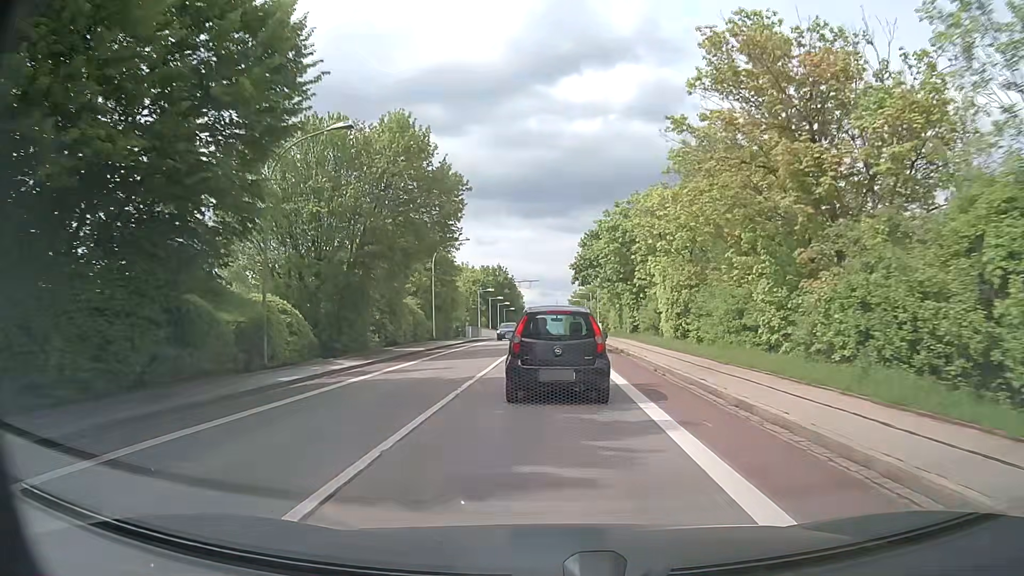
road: tertiary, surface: asphalt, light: Day
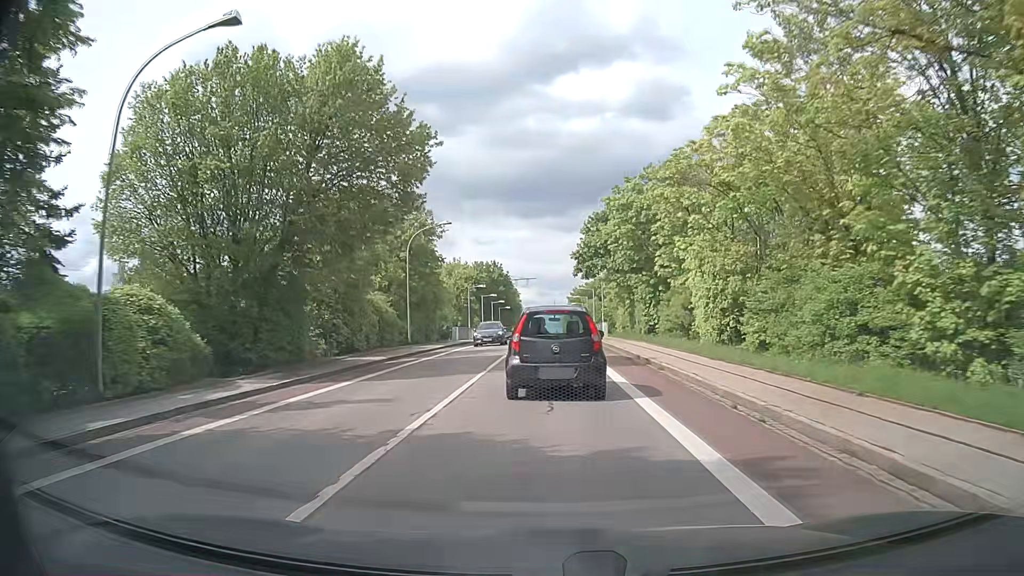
(0.0, +8.1) m; 0°
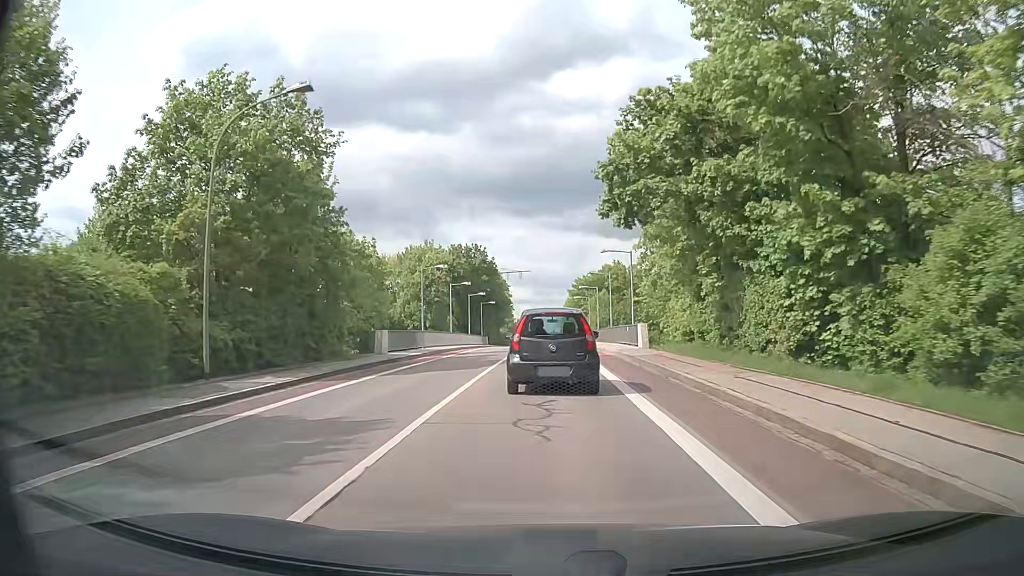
(-0.1, +24.0) m; 0°
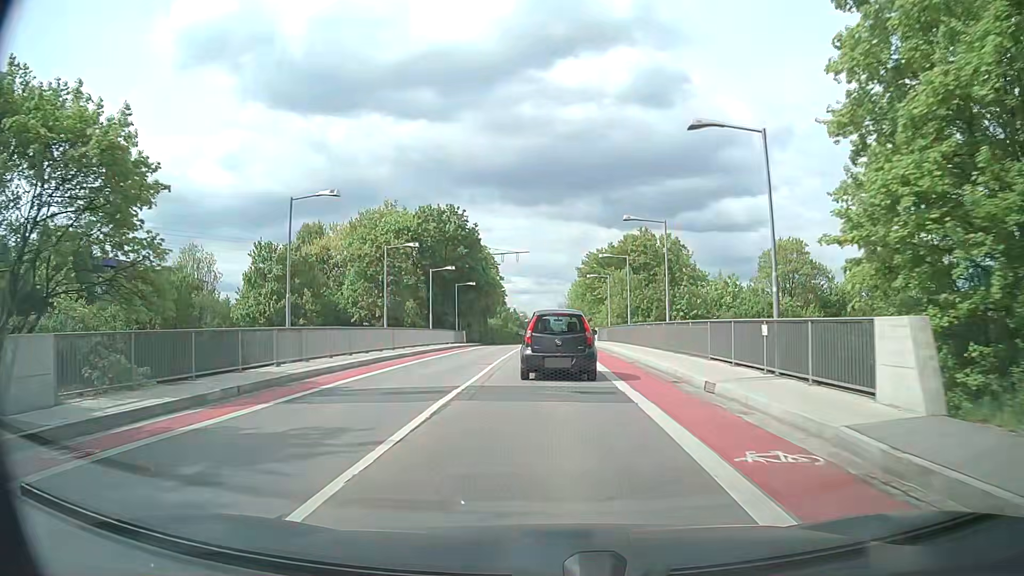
(-0.1, +24.0) m; -1°
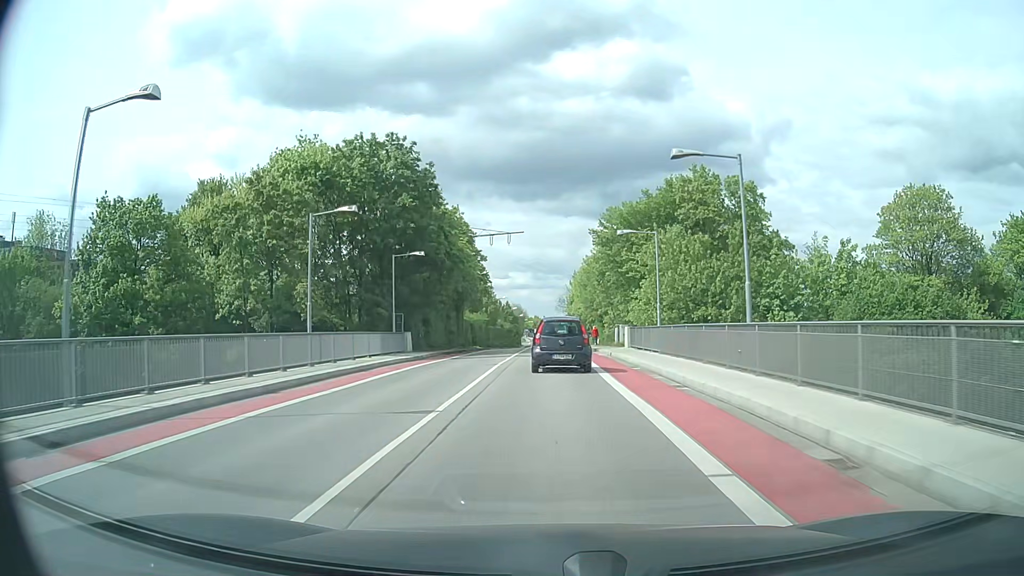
(+0.2, +24.6) m; +1°
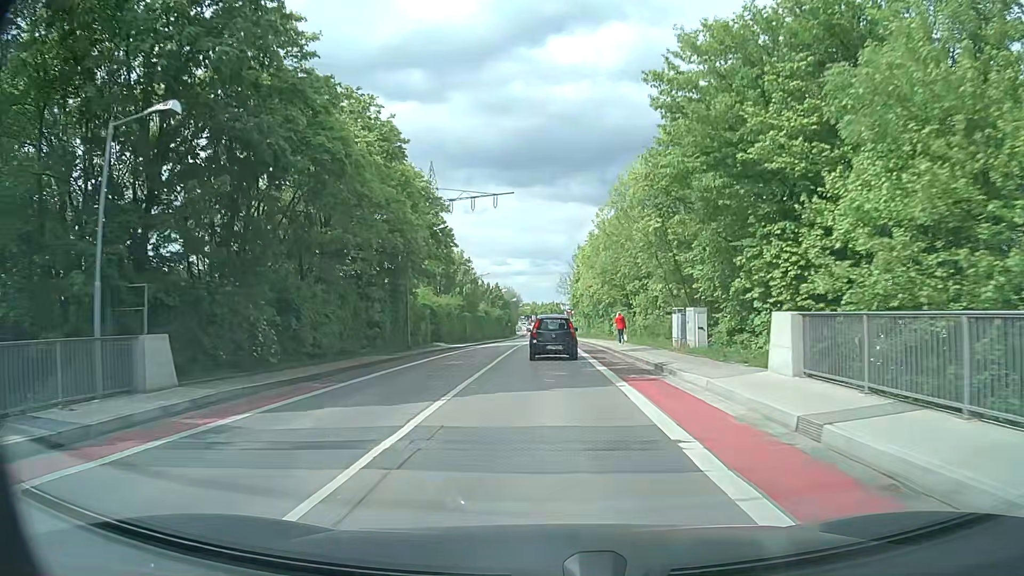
(+0.1, +25.4) m; 0°
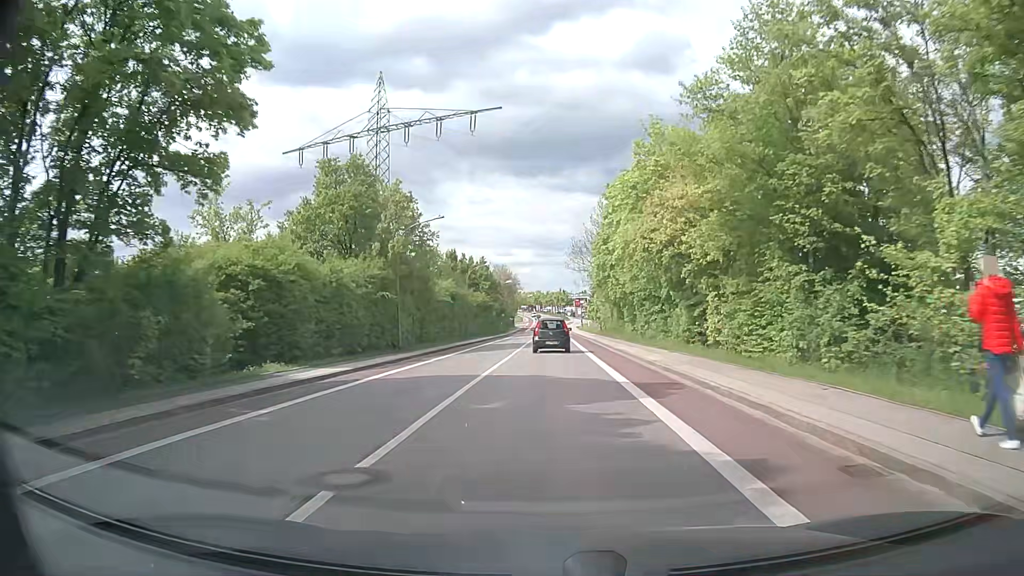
(-0.1, +33.9) m; 0°
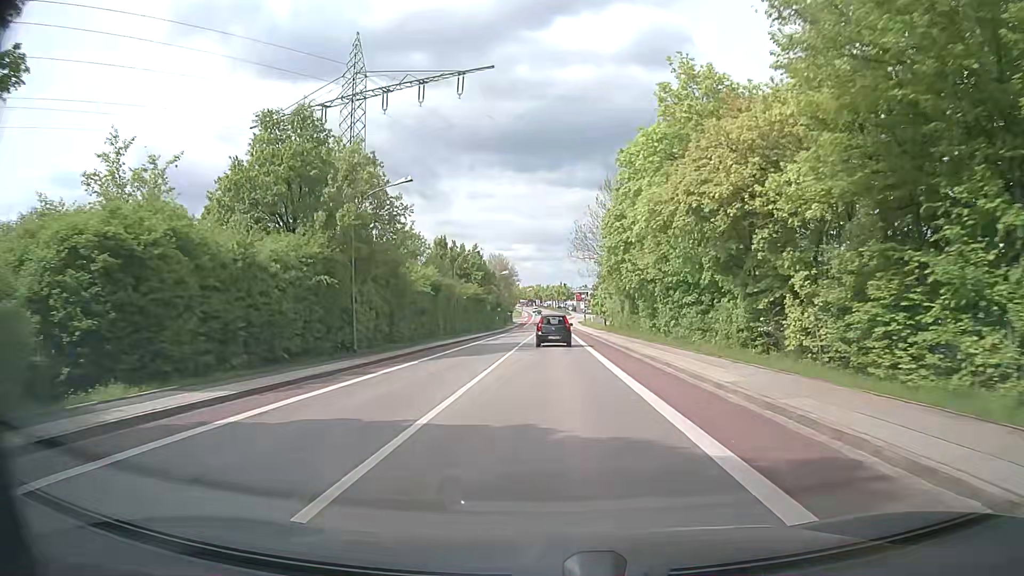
(-0.1, +8.7) m; 0°
(0, +10) (0, +20) (0, +30) (0, +40) (0, +50) (0, +60) (0, +70) (0, +80) (0, +90) (0, +100) m
